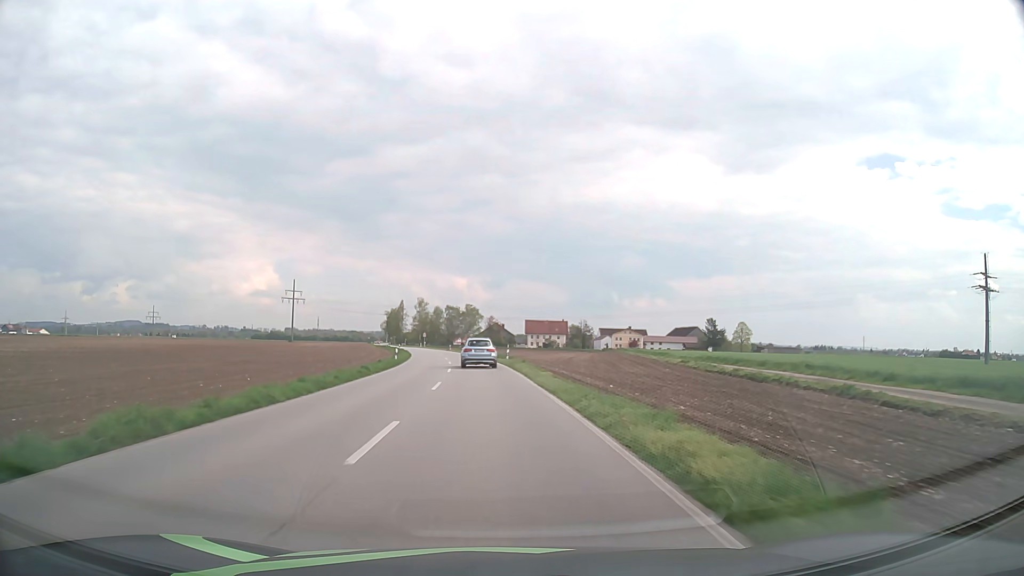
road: secondary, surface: asphalt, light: Day
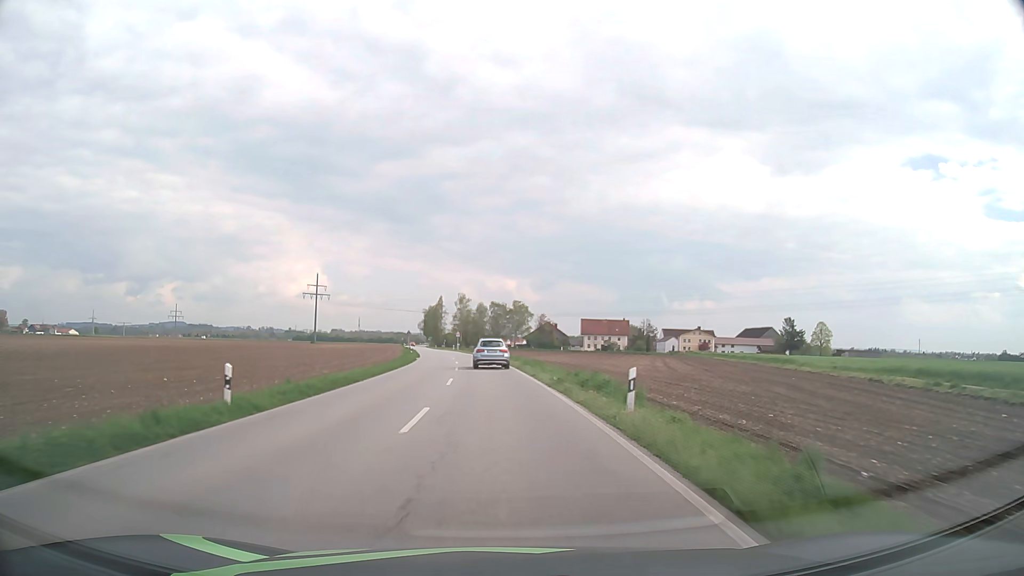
(-1.2, +33.9) m; -4°
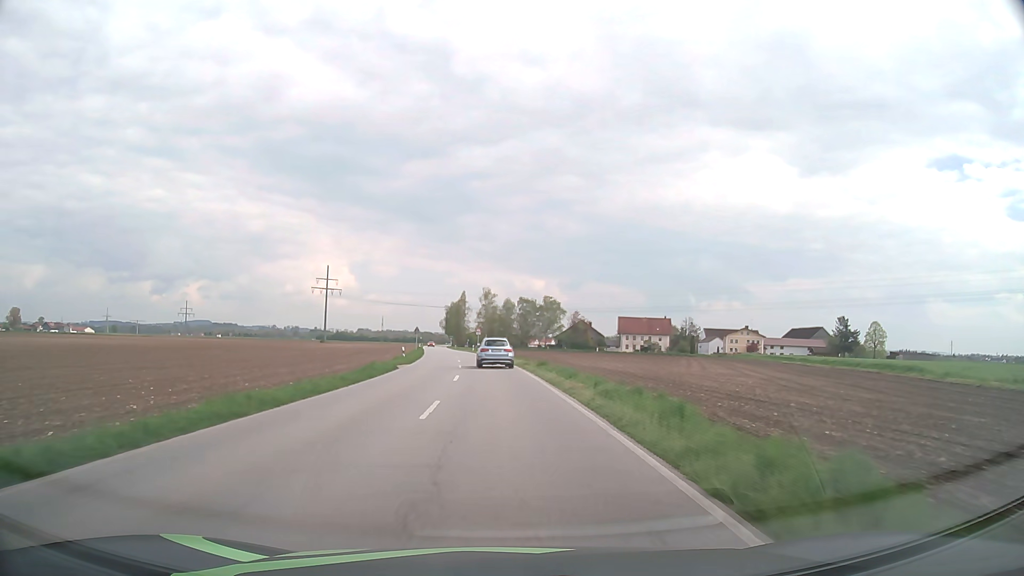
(-0.5, +22.6) m; -2°
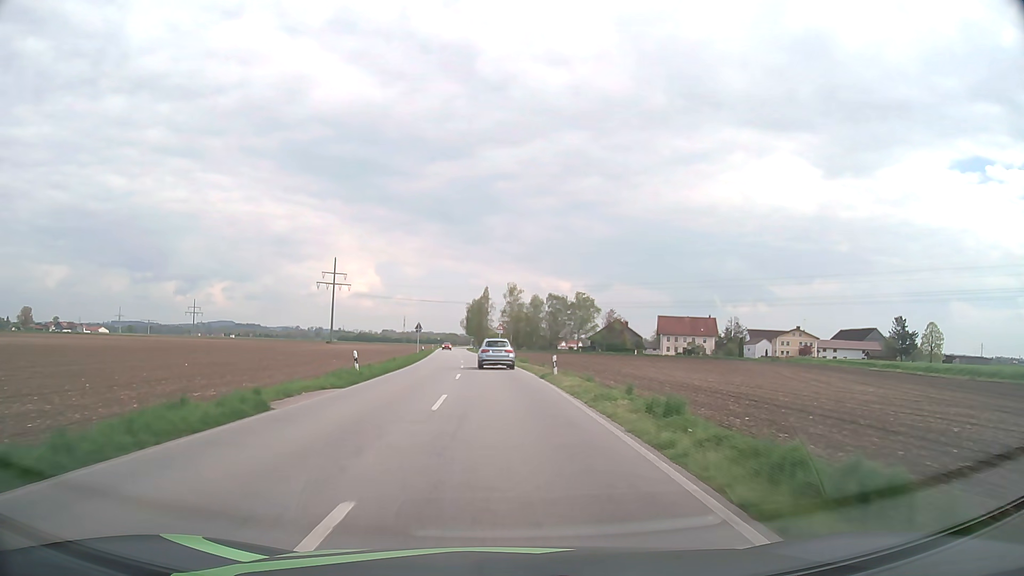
(-0.4, +22.6) m; -2°
(0, +10) (0, +20) (-1, +30) (-1, +40) (-2, +50) (-2, +60) (-3, +70) (-4, +80) (-5, +90) (-6, +100) m
